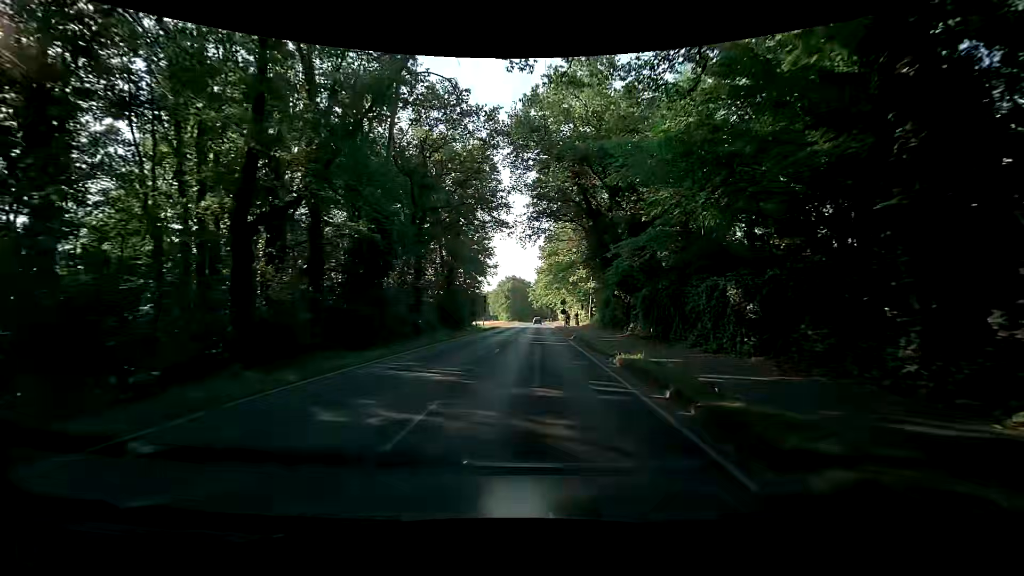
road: secondary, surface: asphalt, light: Day
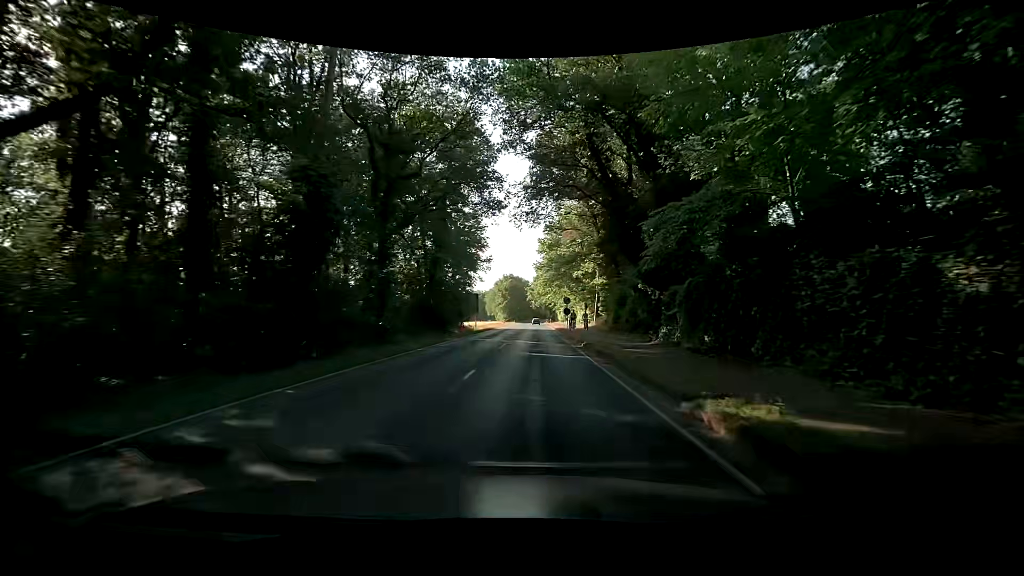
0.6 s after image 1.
(0.0, +7.5) m; 0°
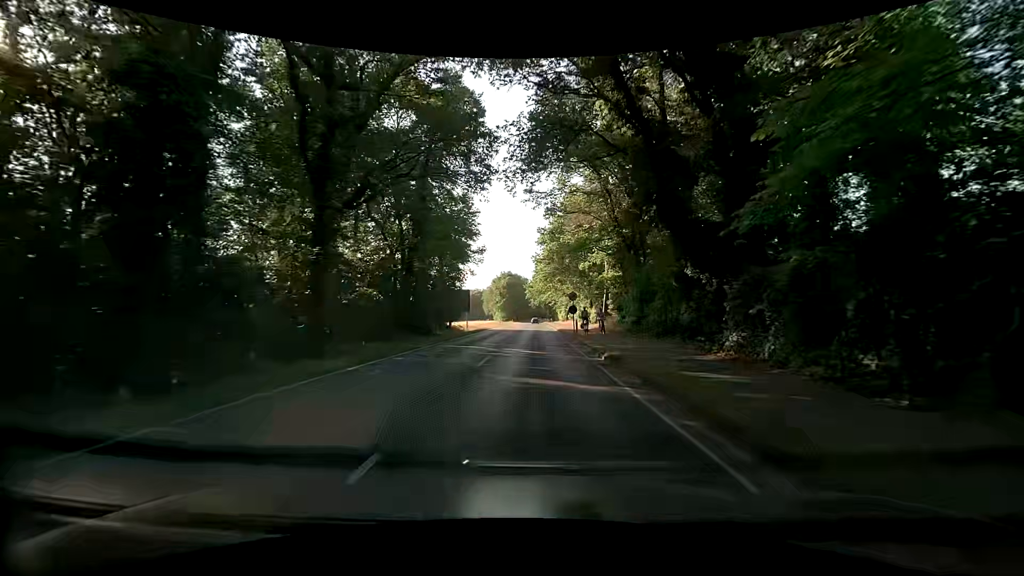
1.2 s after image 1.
(+0.1, +7.5) m; +2°
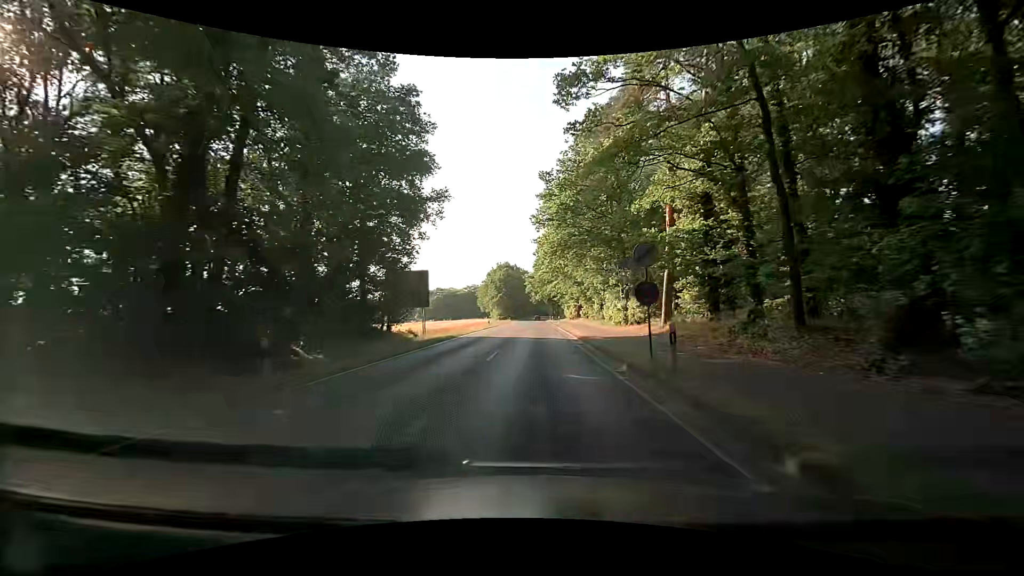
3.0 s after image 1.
(-0.4, +22.6) m; -1°
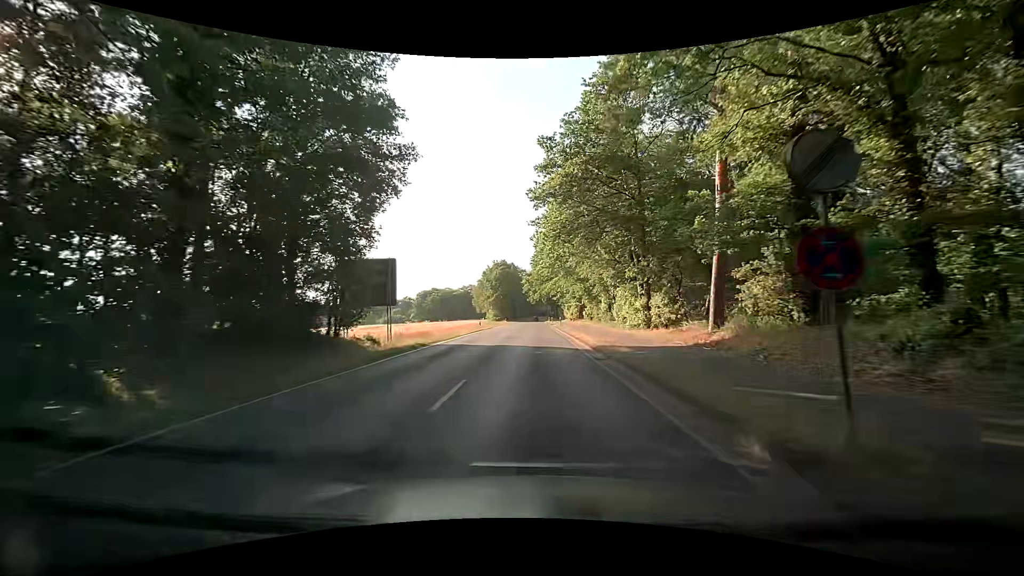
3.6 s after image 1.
(0.0, +7.6) m; 0°
